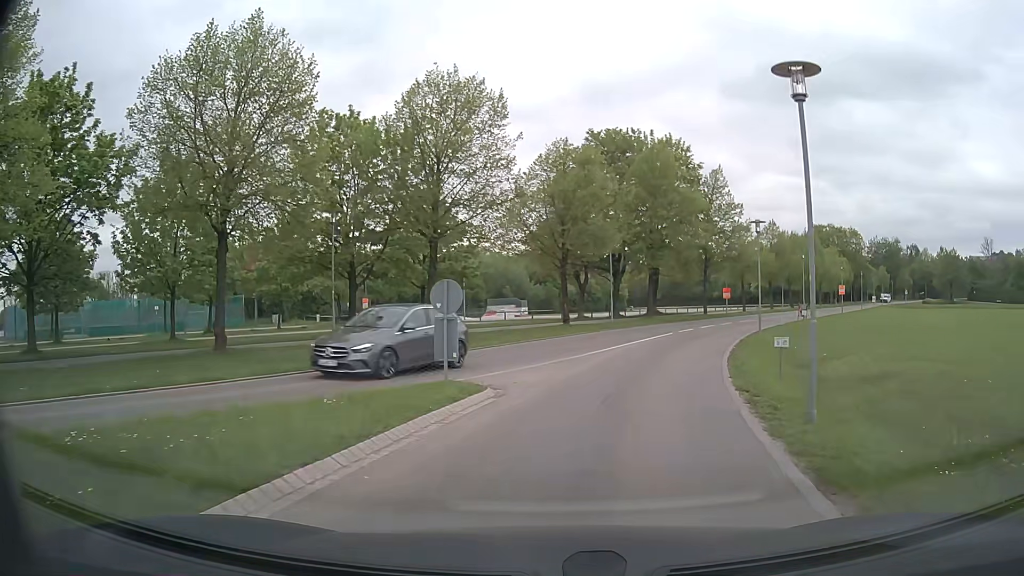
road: tertiary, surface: asphalt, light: Day
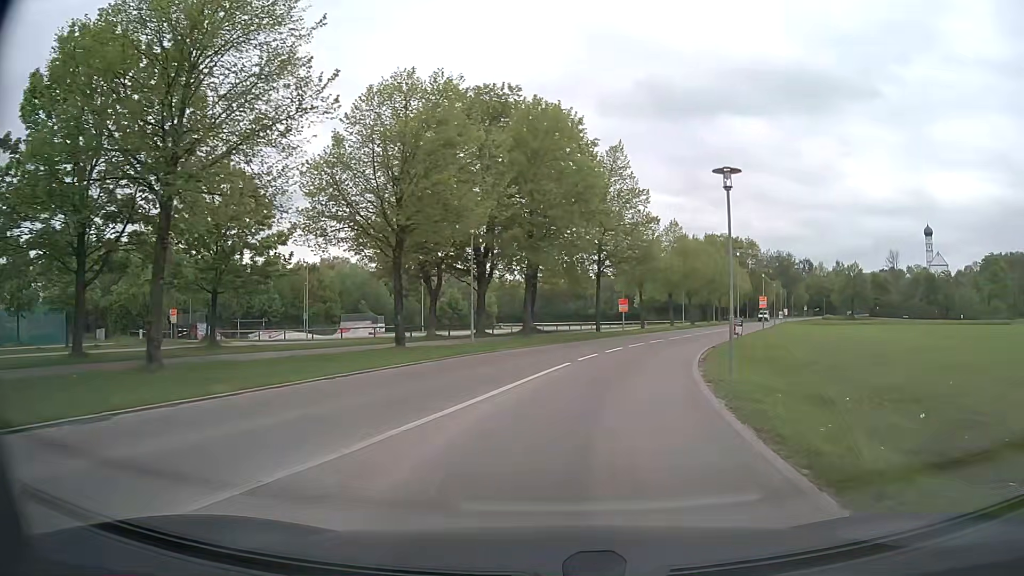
(+1.1, +13.2) m; +10°
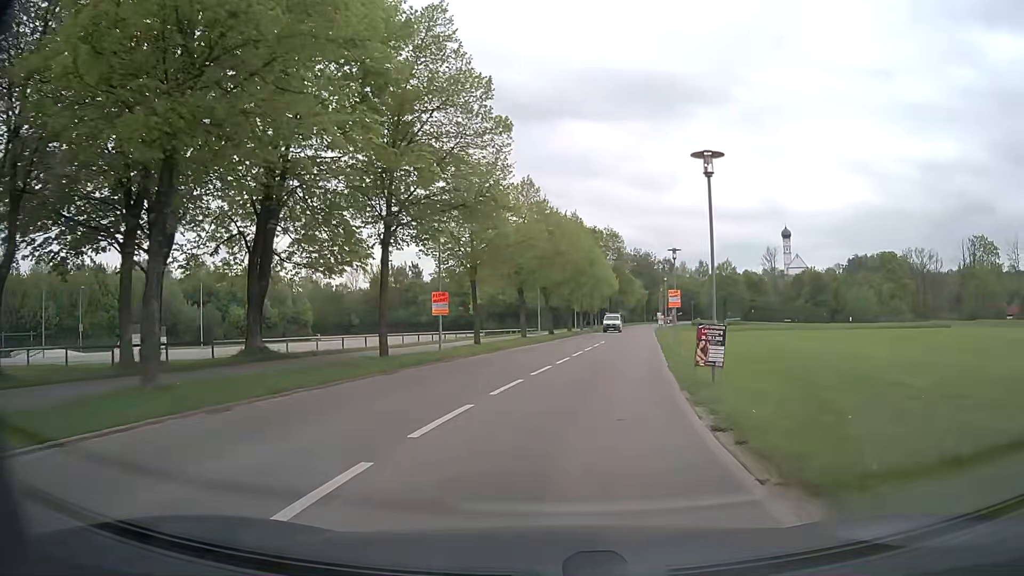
(+2.8, +21.9) m; +13°
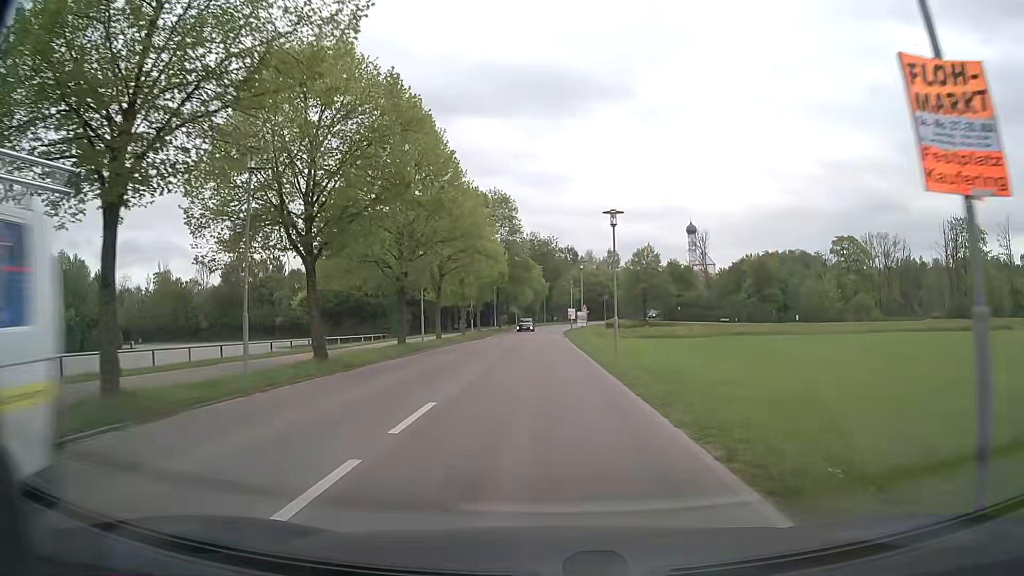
(+3.4, +31.9) m; +9°
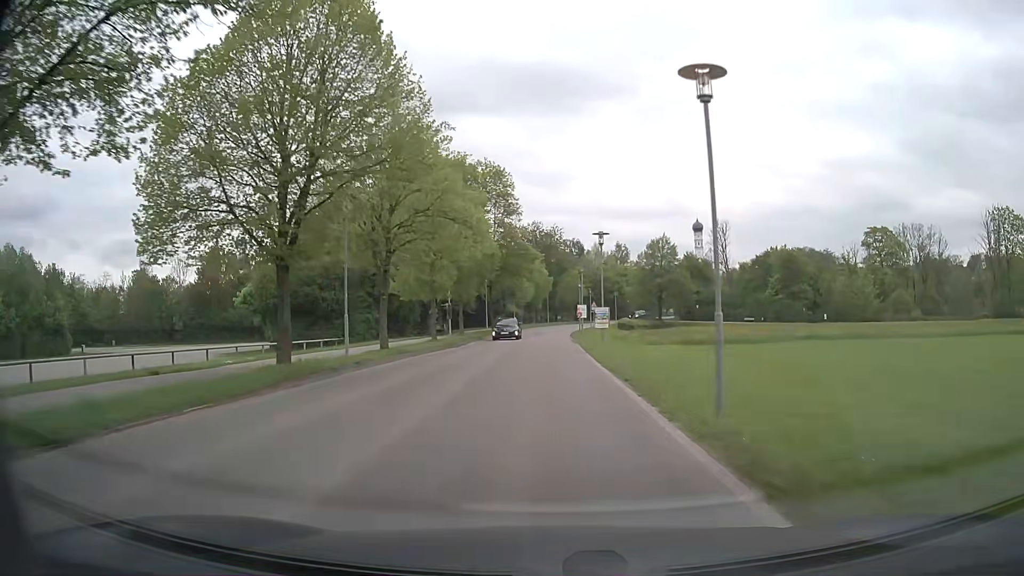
(0.0, +13.7) m; 0°
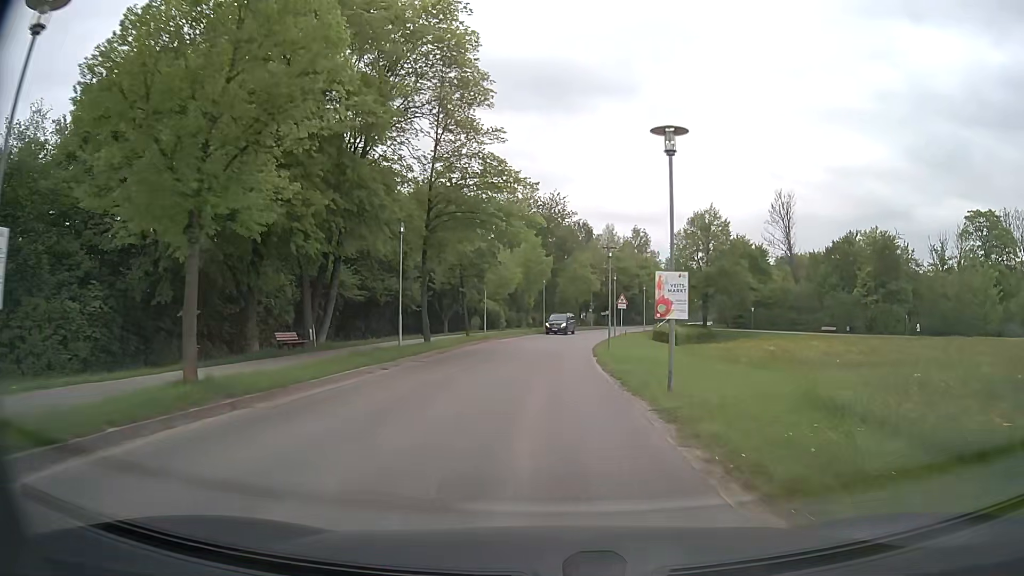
(0.0, +34.4) m; 0°
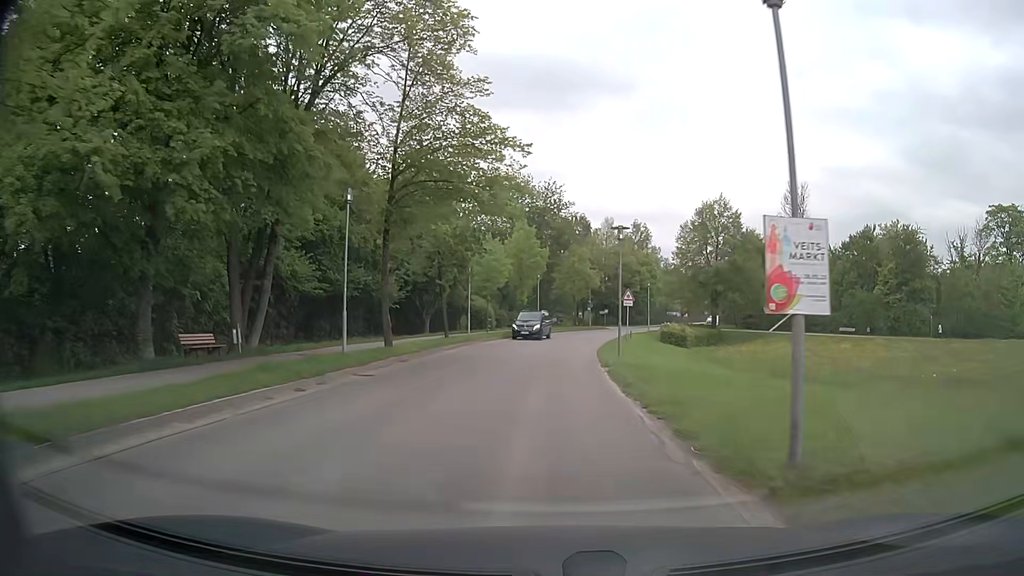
(+0.1, +6.6) m; +1°
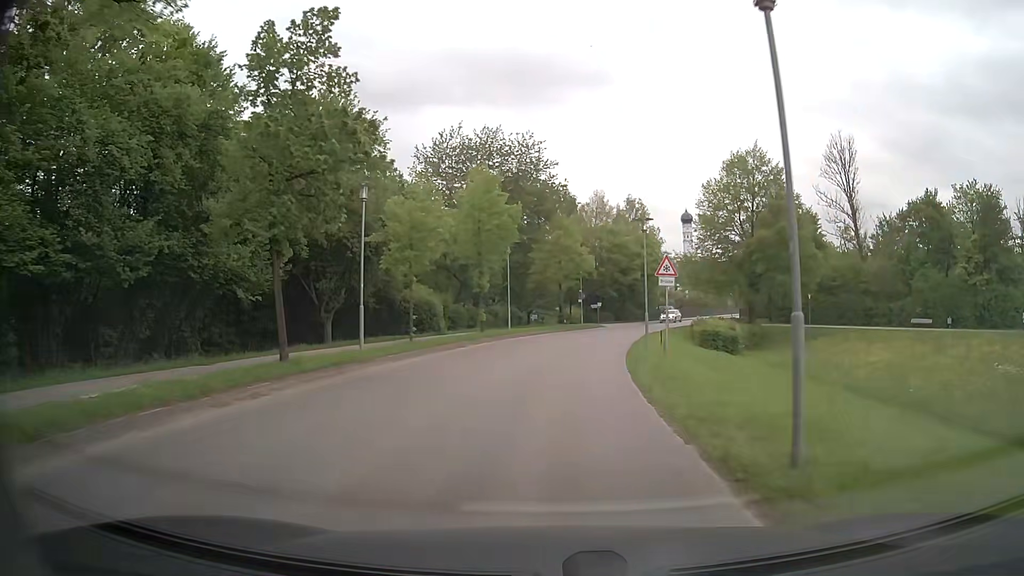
(+0.2, +19.6) m; +2°
(0, +10) (+1, +20) (+2, +30) (+4, +40) (+6, +49) (+9, +59) (+12, +68) (+17, +77) (+21, +86) (+26, +95) m
